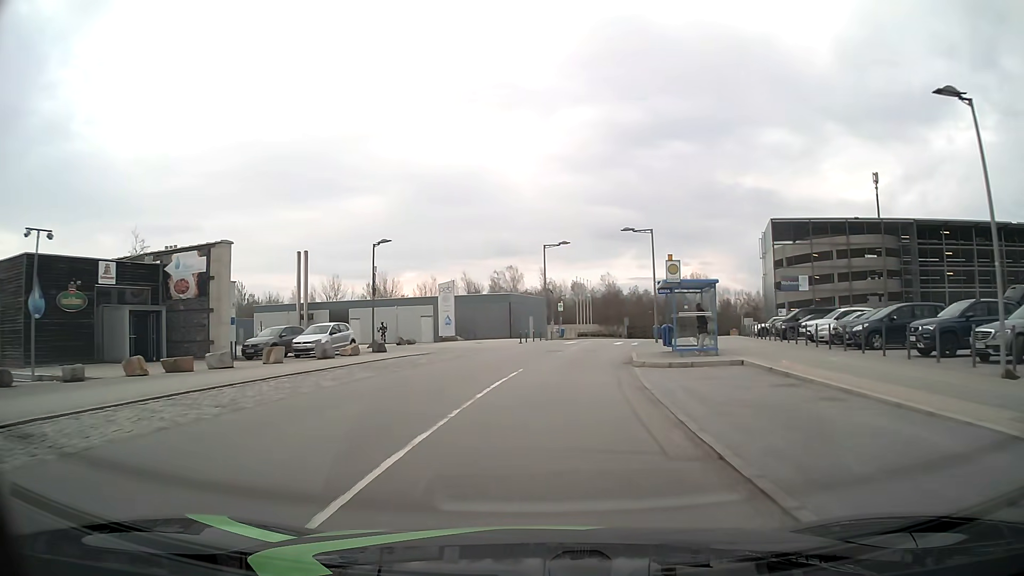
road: residential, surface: asphalt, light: Day
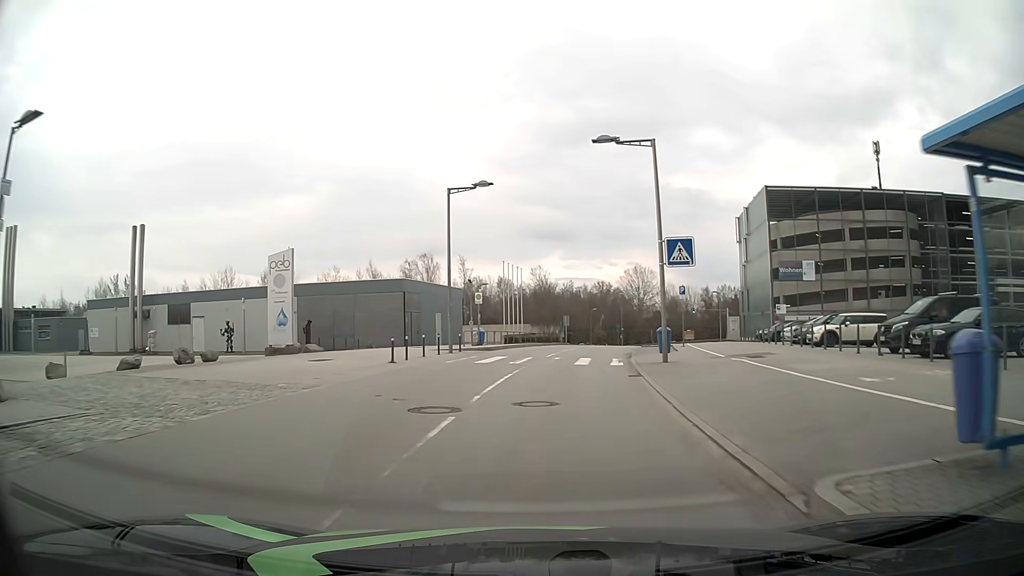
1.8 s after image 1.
(+1.2, +21.1) m; +6°
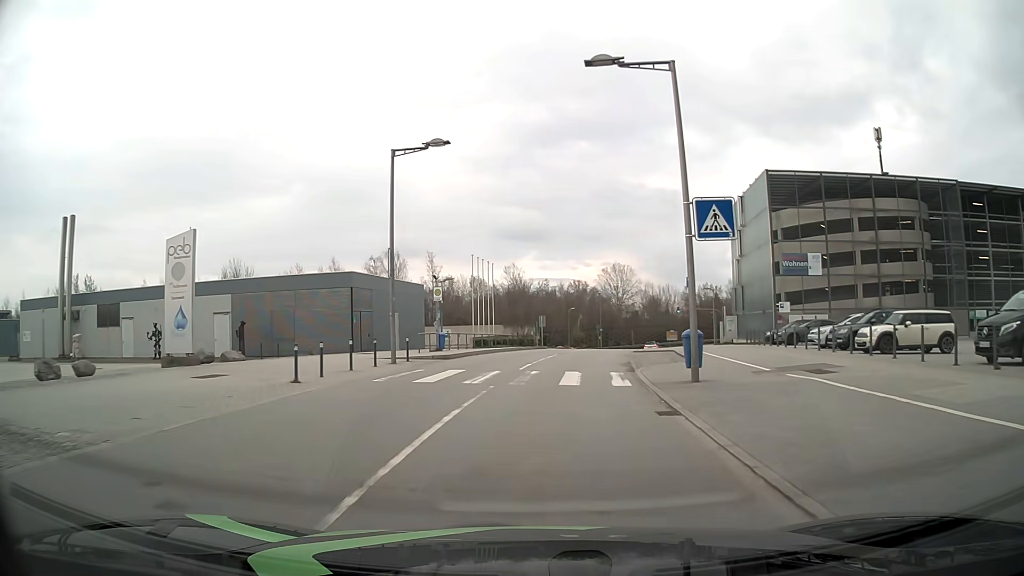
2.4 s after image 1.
(+0.1, +6.9) m; +2°
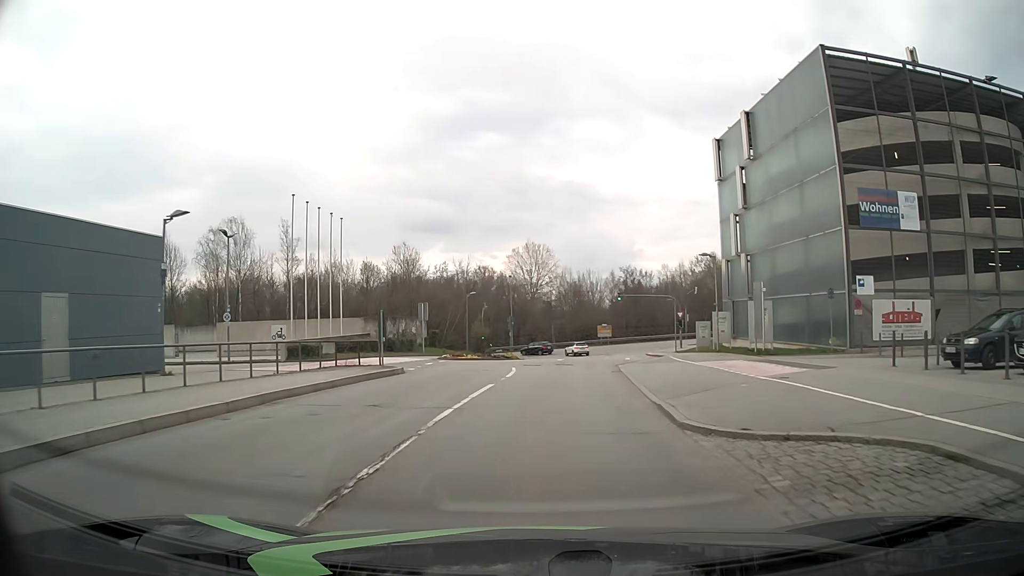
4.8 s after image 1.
(+1.9, +26.3) m; +8°
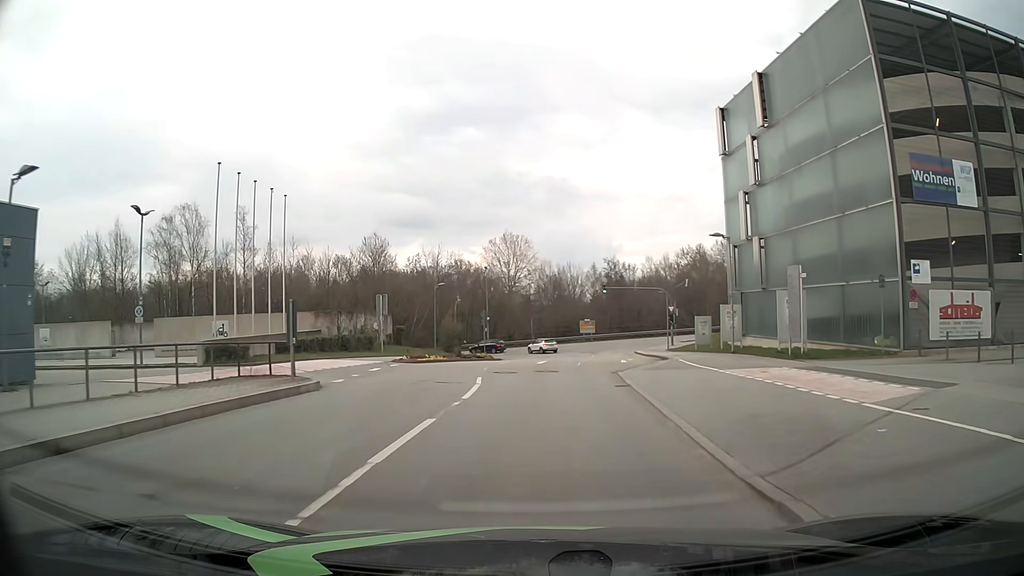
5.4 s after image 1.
(+0.1, +6.4) m; +2°
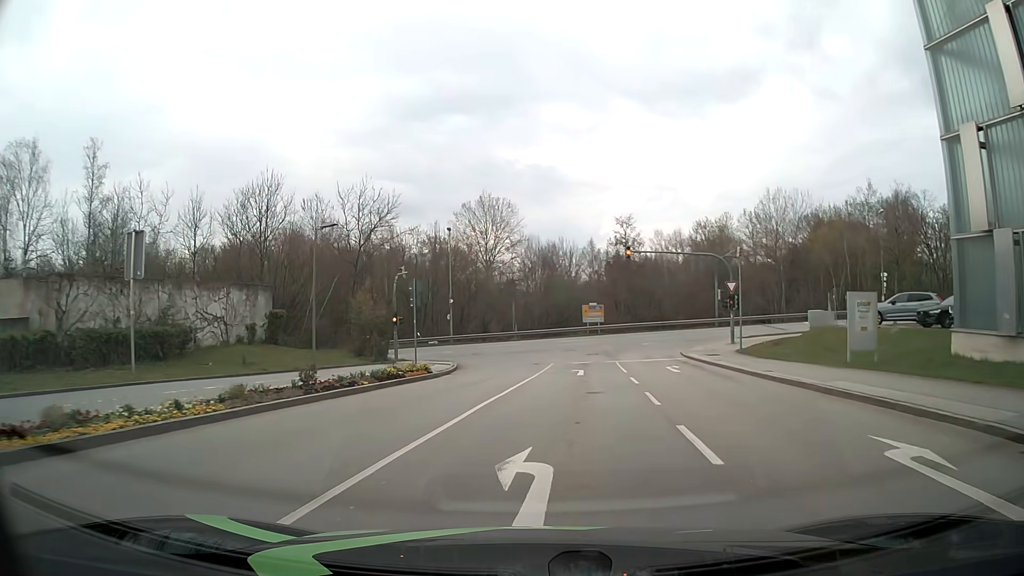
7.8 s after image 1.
(+0.3, +24.7) m; +1°
